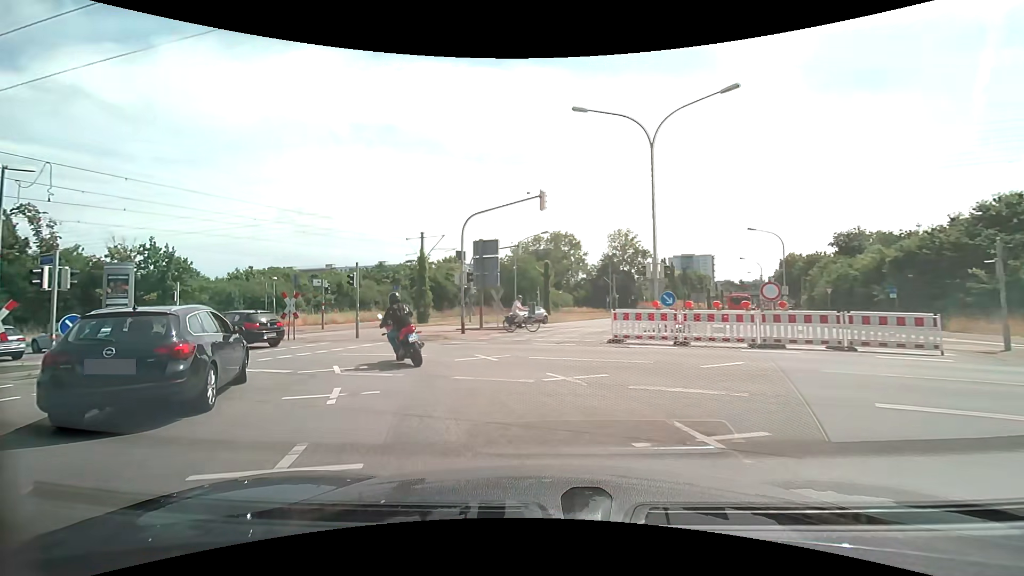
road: secondary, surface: asphalt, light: Day
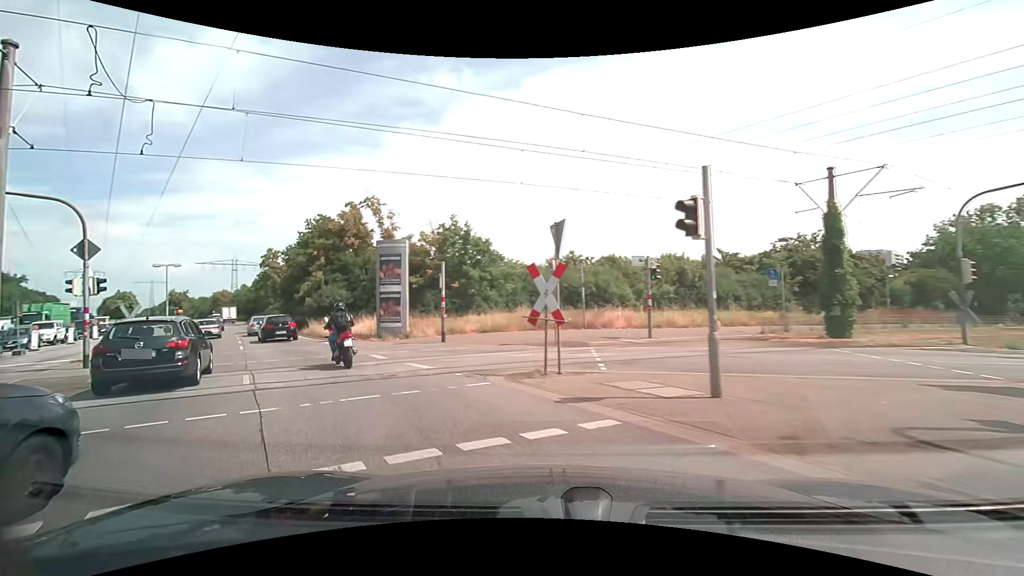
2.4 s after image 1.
(-4.3, +14.8) m; -34°
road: primary
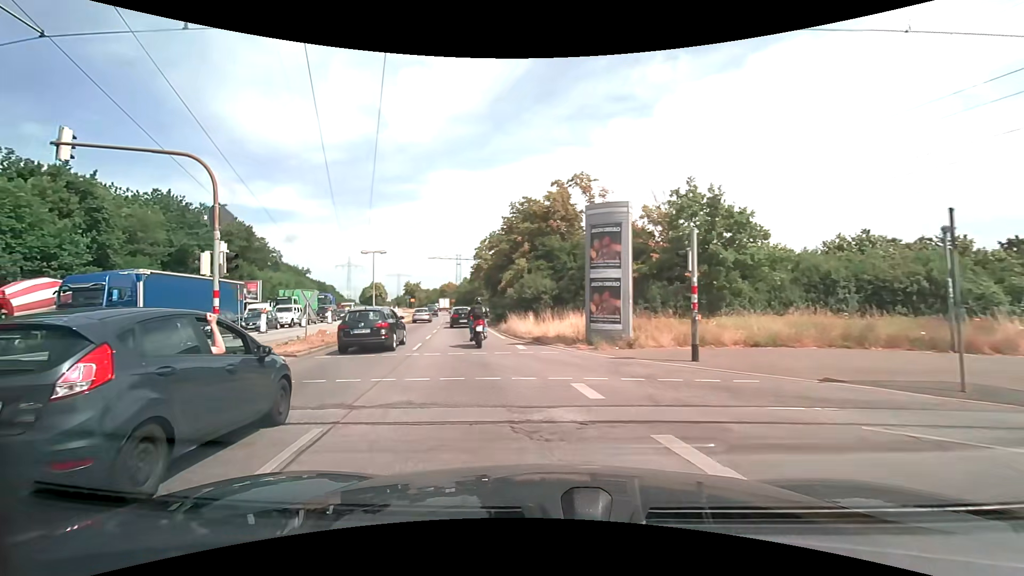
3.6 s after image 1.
(-2.0, +7.6) m; -27°
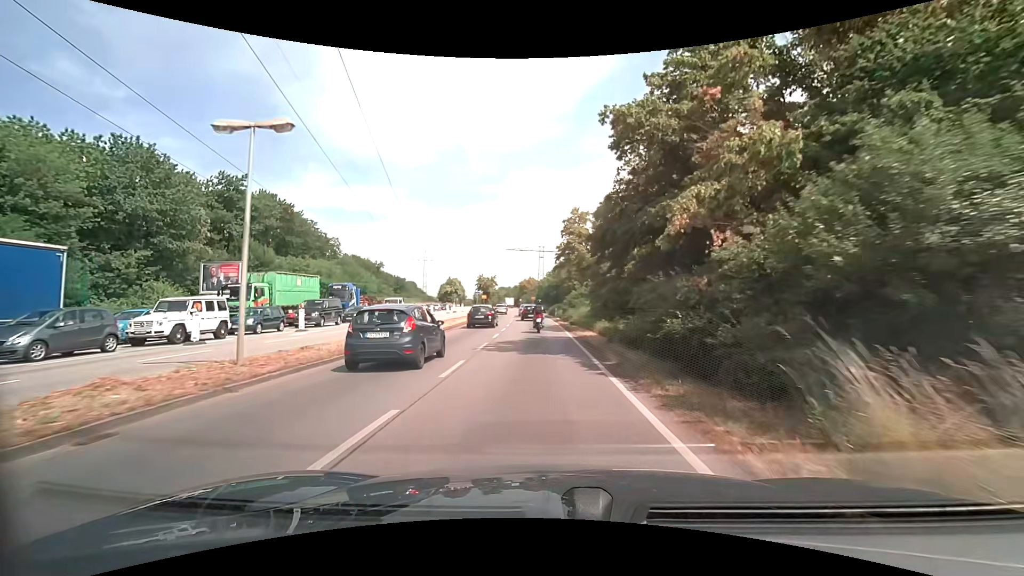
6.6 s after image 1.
(-4.7, +25.5) m; -13°
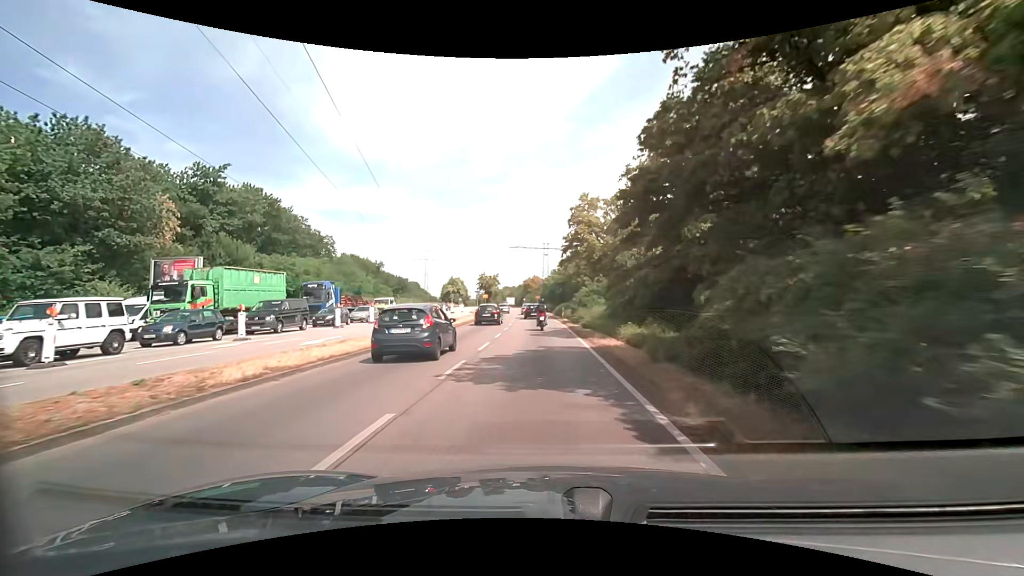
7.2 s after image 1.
(0.0, +6.3) m; -1°
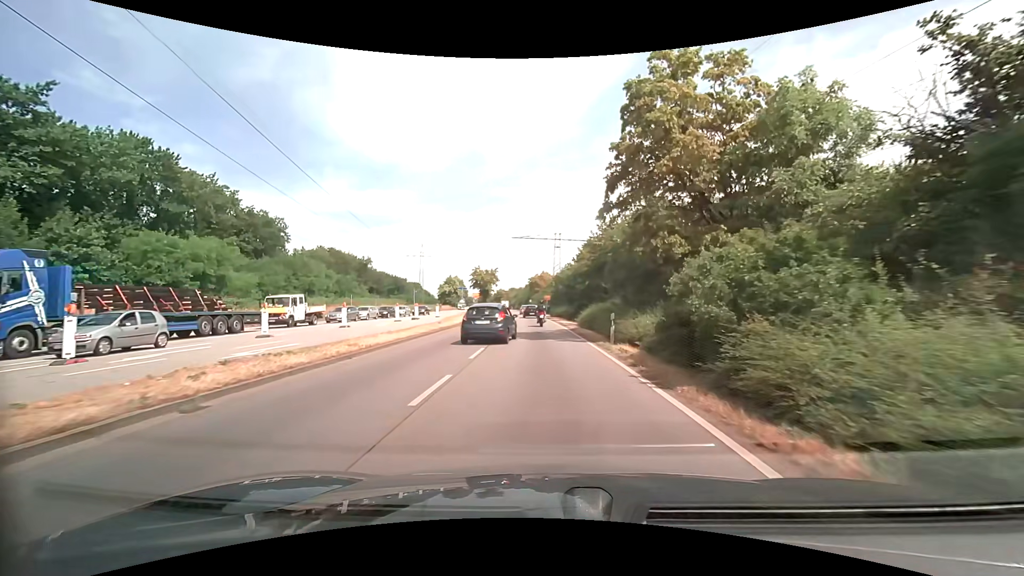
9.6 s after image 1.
(-0.3, +26.9) m; -1°
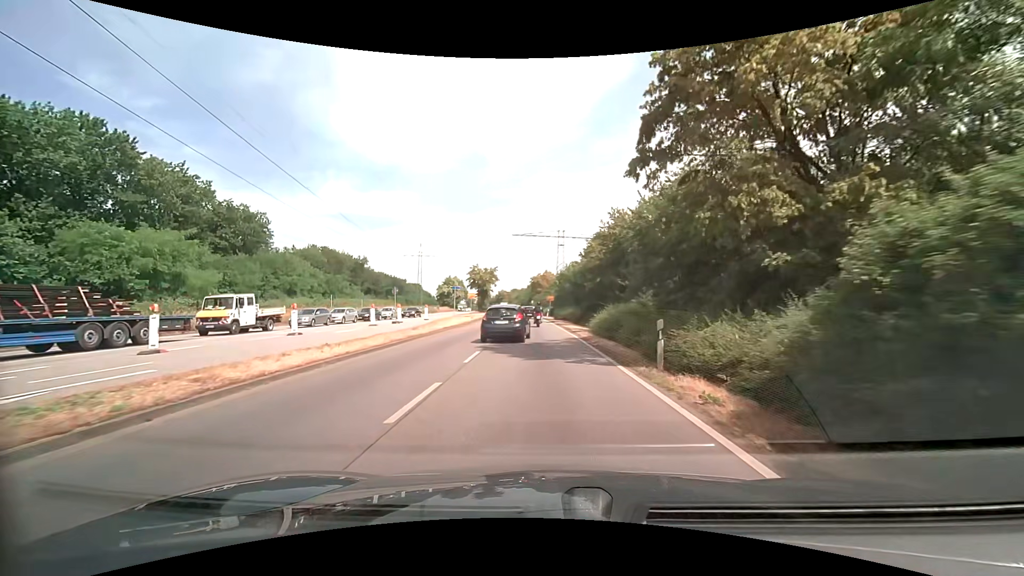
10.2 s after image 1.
(0.0, +7.0) m; 0°
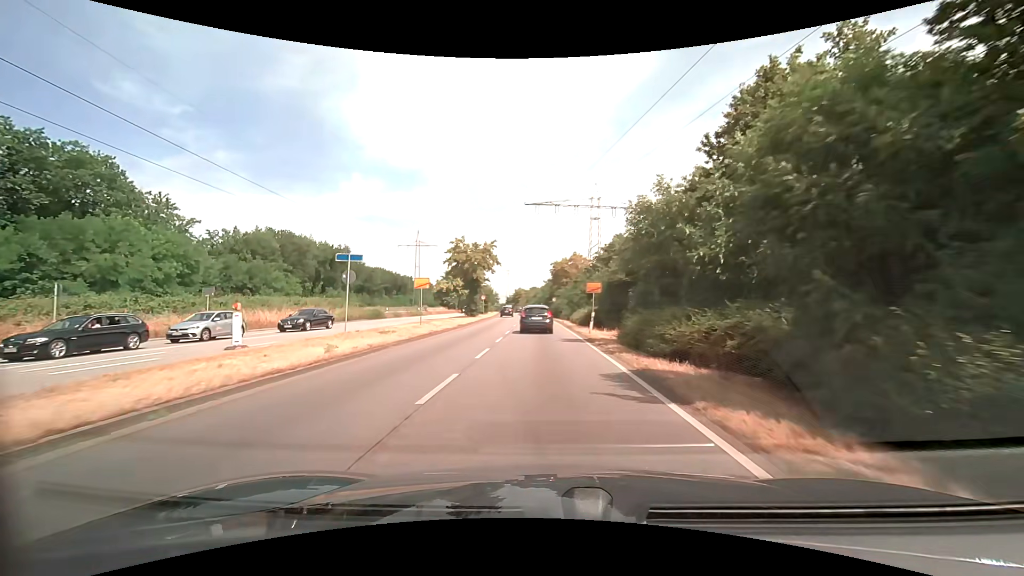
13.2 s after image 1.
(-0.7, +35.7) m; -2°
(0, +10) (0, +20) (0, +30) (-1, +40) (-1, +50) (-2, +60) (-2, +70) (-3, +80) (-4, +90) (-4, +100) m
